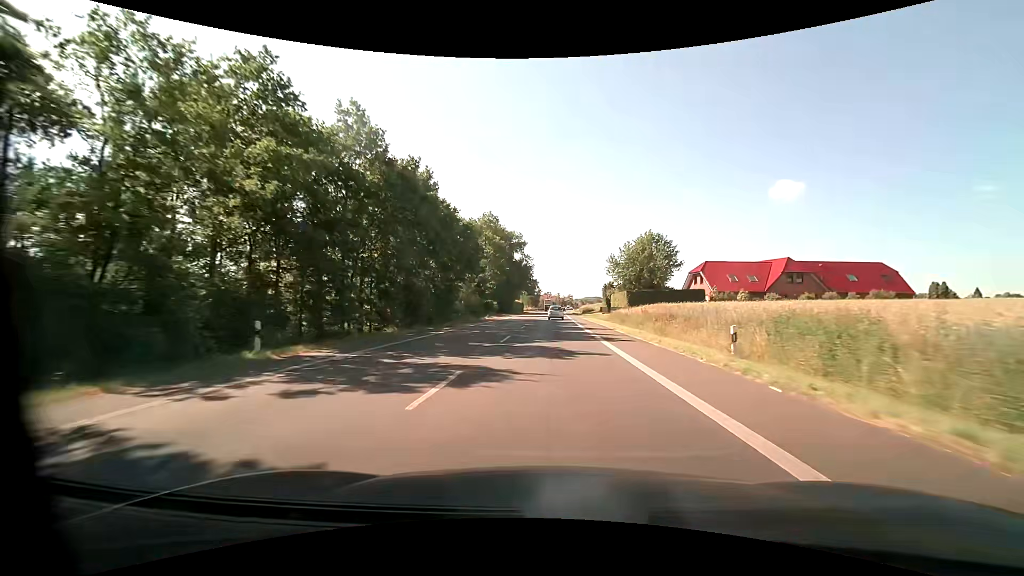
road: primary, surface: asphalt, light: Day
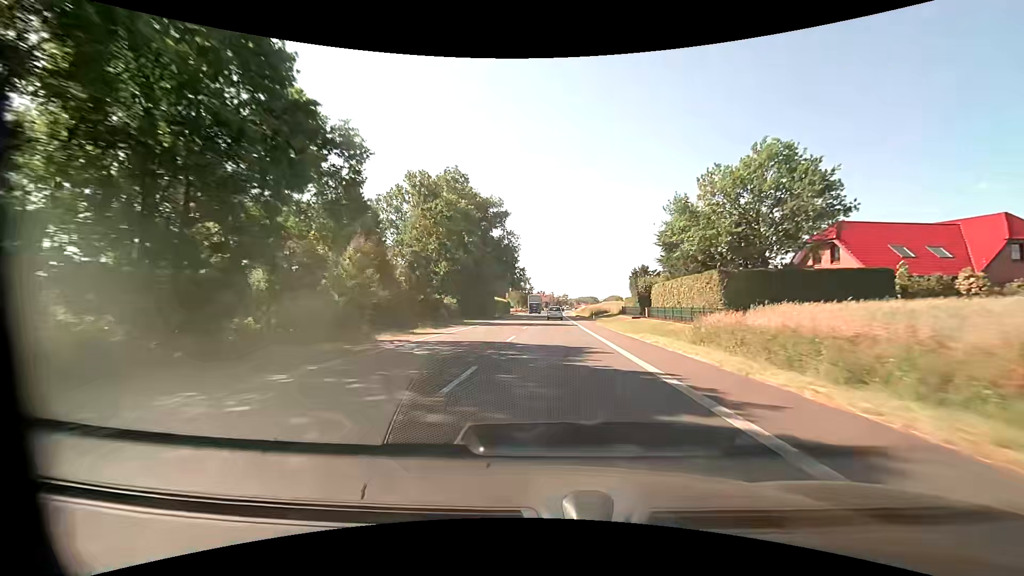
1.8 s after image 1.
(+0.2, +35.3) m; +1°
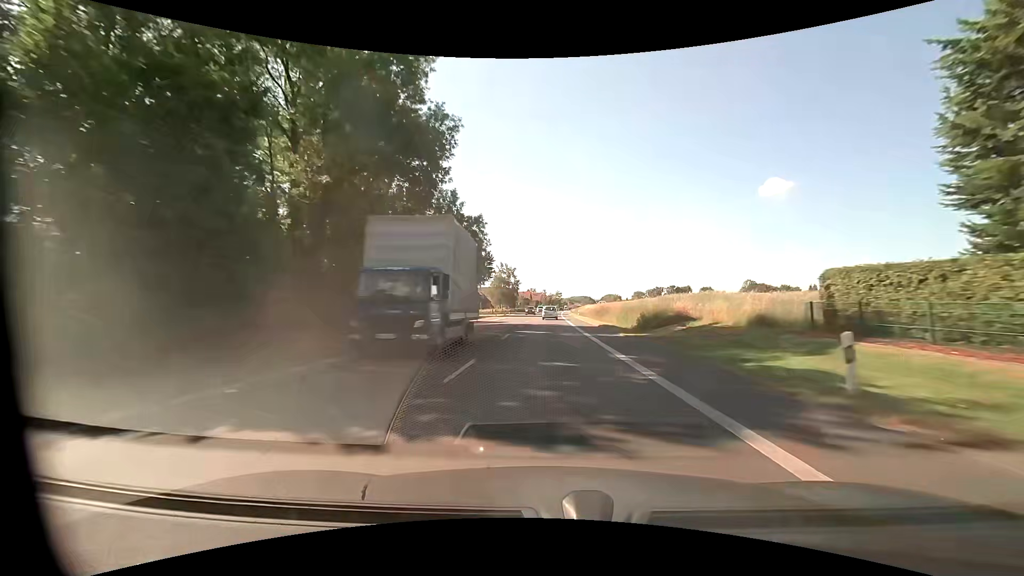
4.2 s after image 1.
(+0.5, +47.2) m; +1°
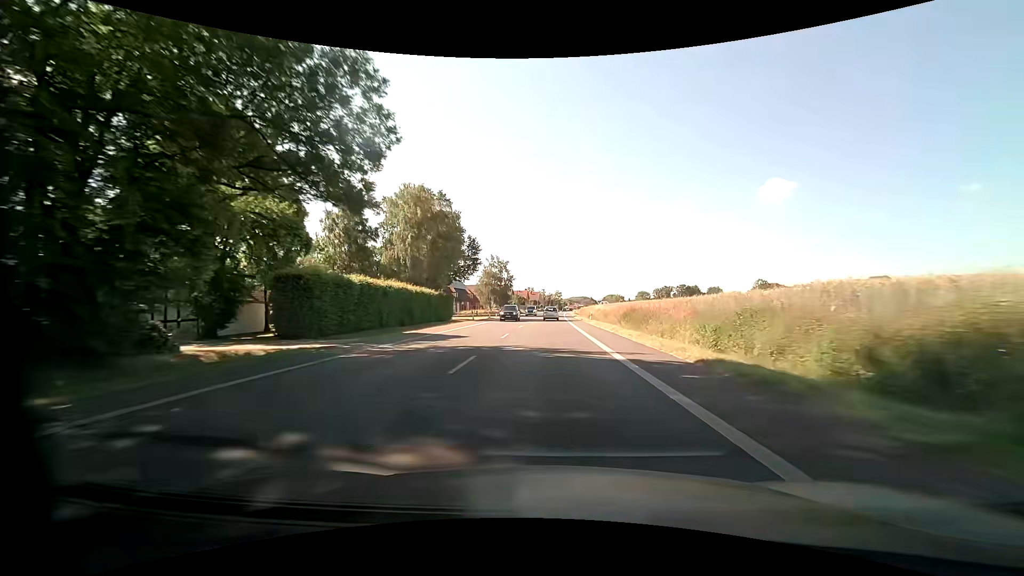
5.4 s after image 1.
(0.0, +23.6) m; 0°
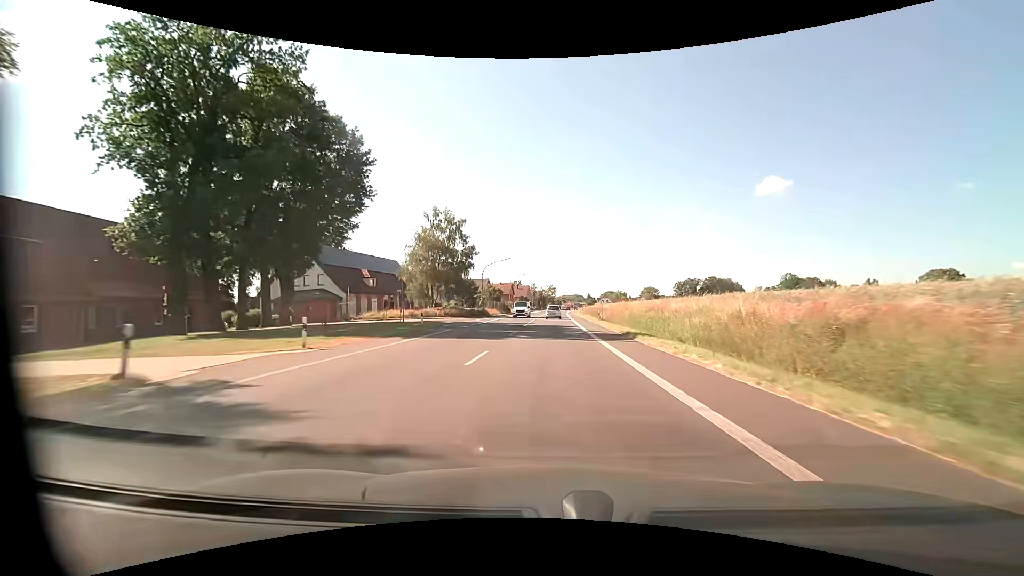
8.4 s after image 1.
(+0.3, +59.0) m; +1°
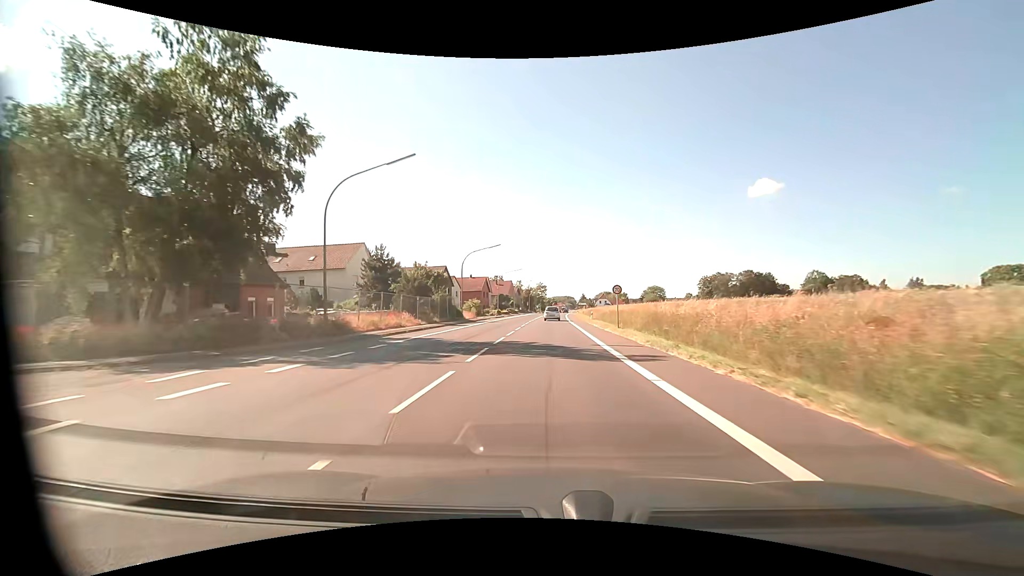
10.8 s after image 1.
(+0.5, +47.2) m; +1°
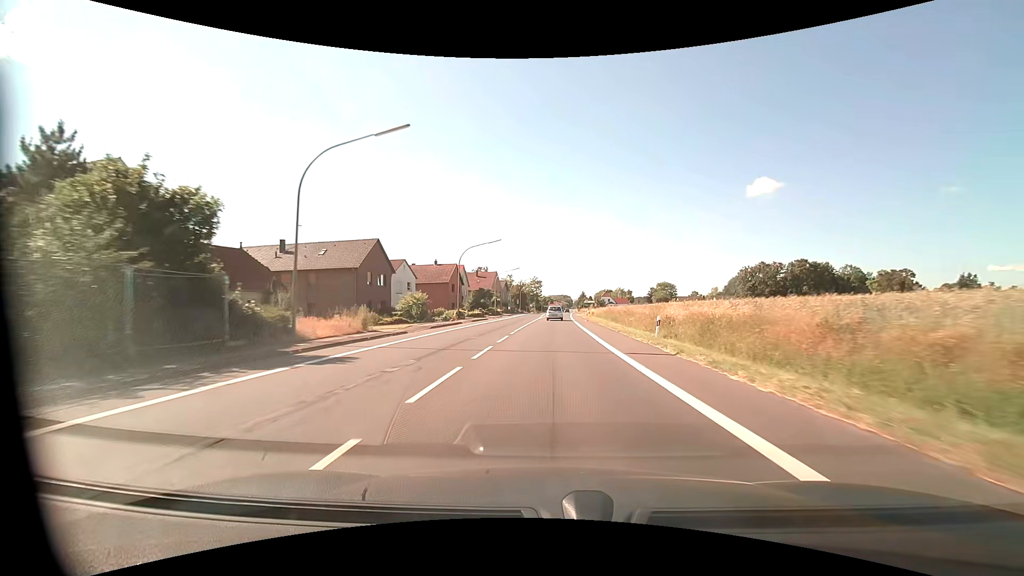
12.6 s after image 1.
(+0.1, +35.4) m; 0°
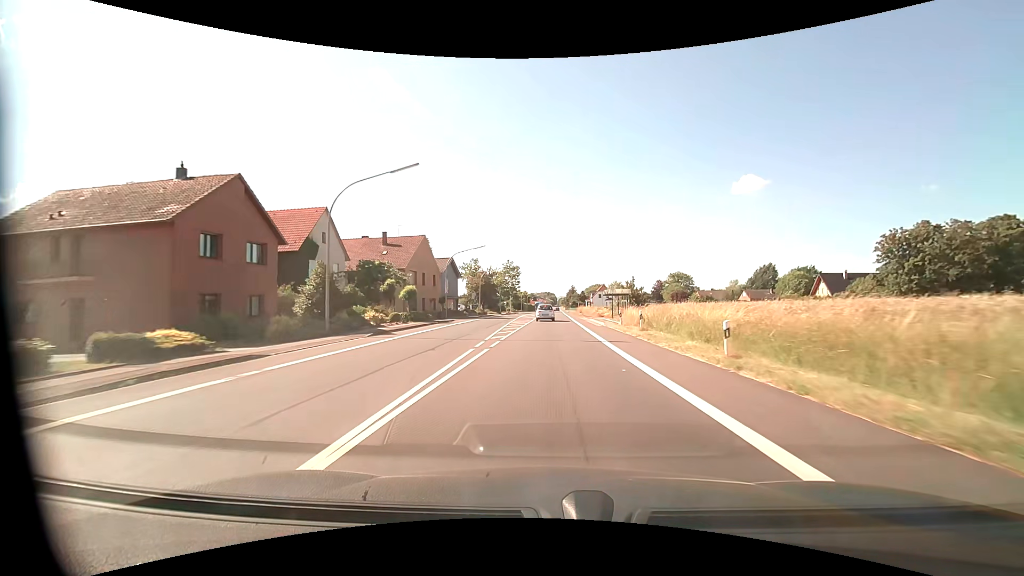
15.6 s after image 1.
(+1.0, +58.8) m; +2°
(0, +10) (0, +20) (0, +30) (0, +40) (+1, +50) (+1, +60) (+1, +70) (+1, +80) (+2, +90) (+2, +100) m
